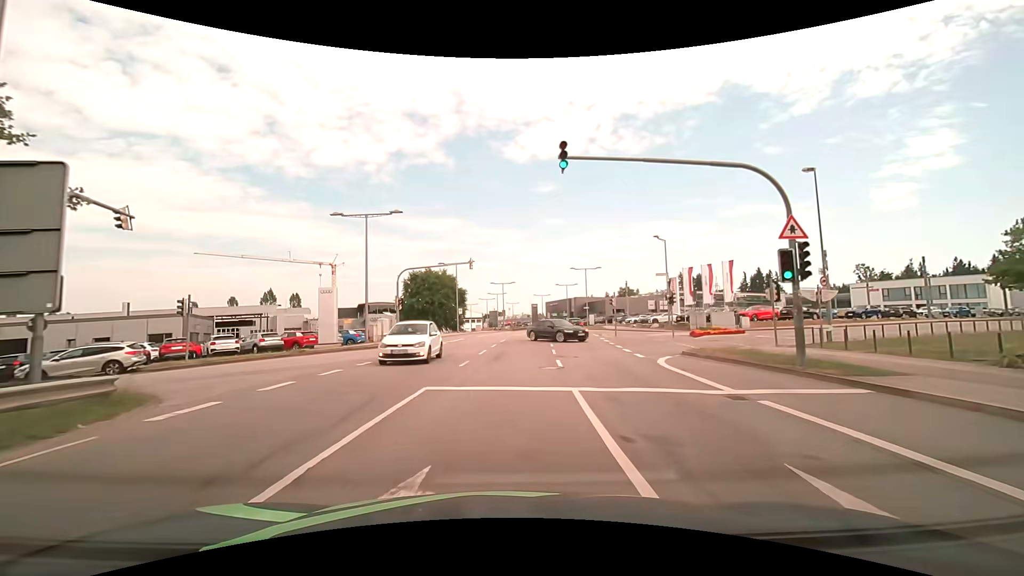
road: secondary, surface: asphalt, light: Day
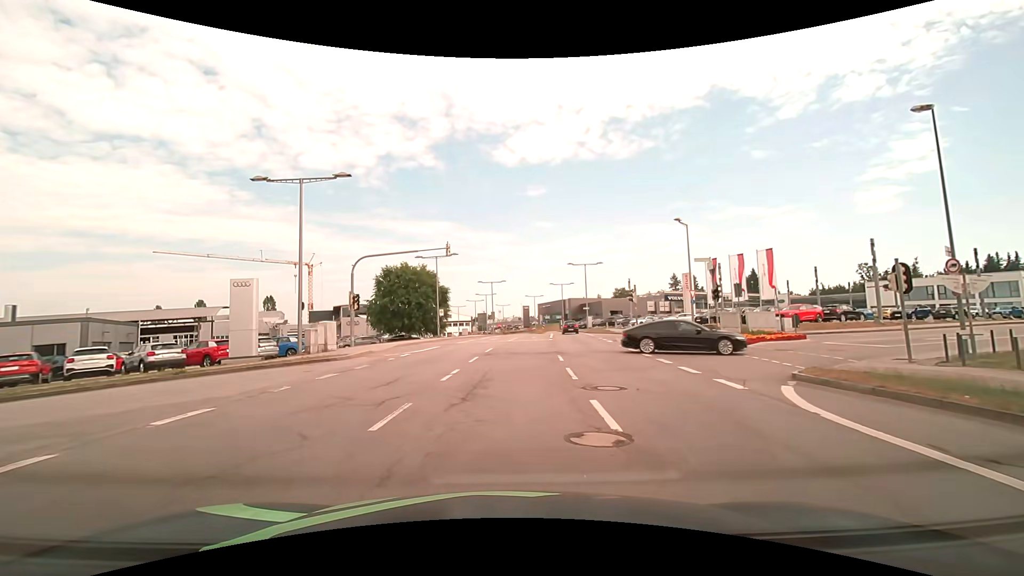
(+0.1, +9.0) m; +1°
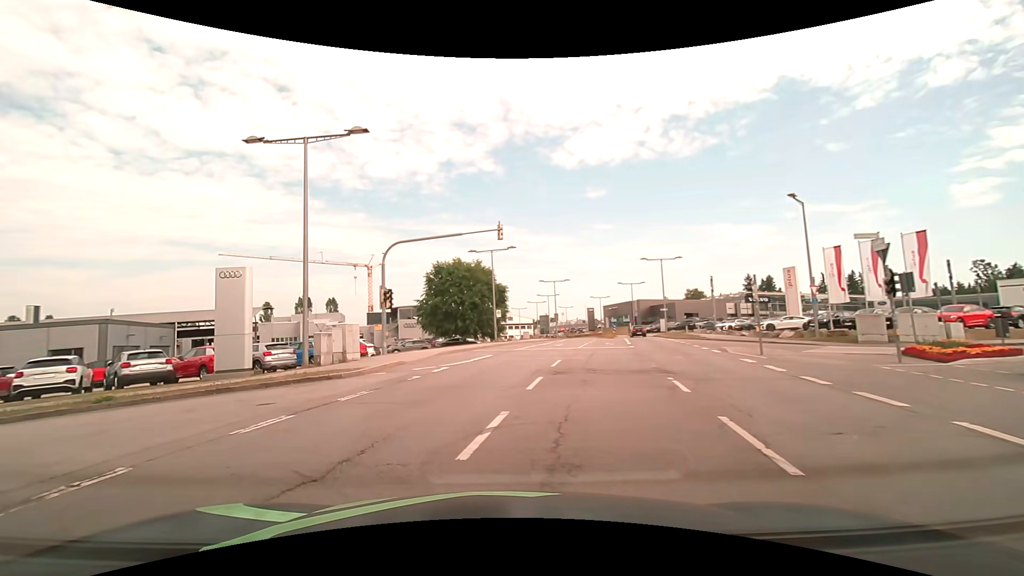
(-0.1, +6.8) m; -5°
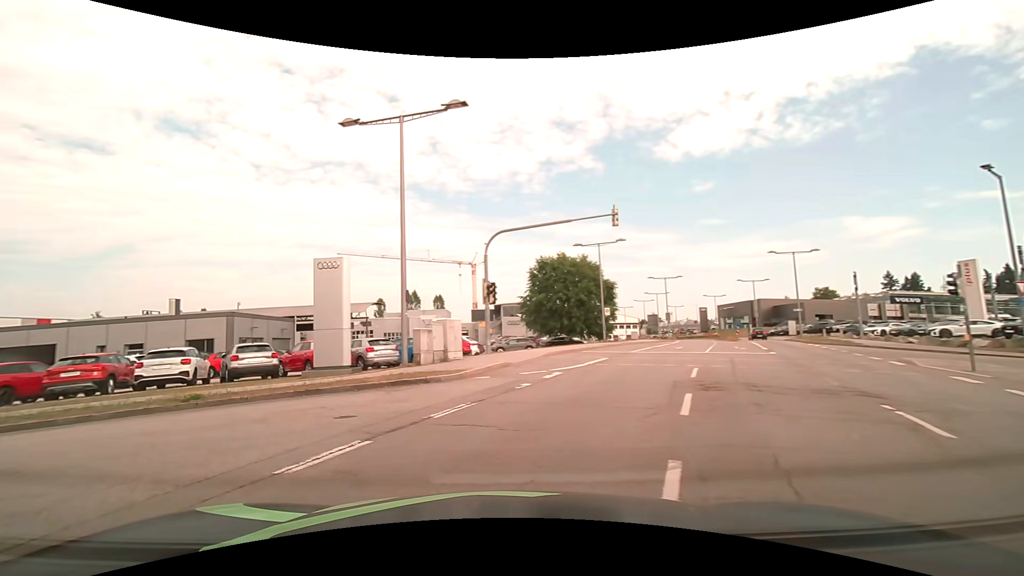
(-0.3, +2.7) m; -12°
